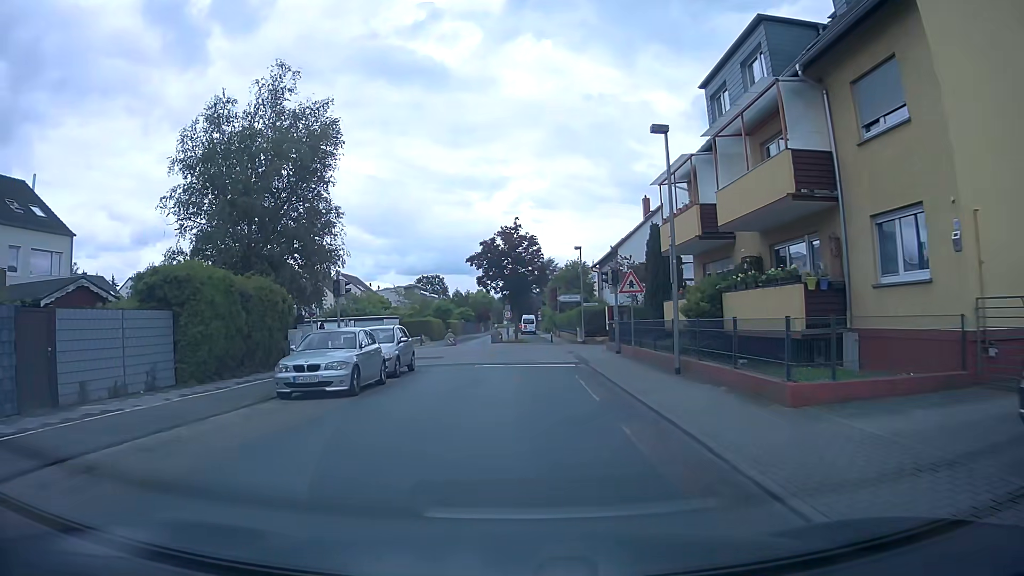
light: Day
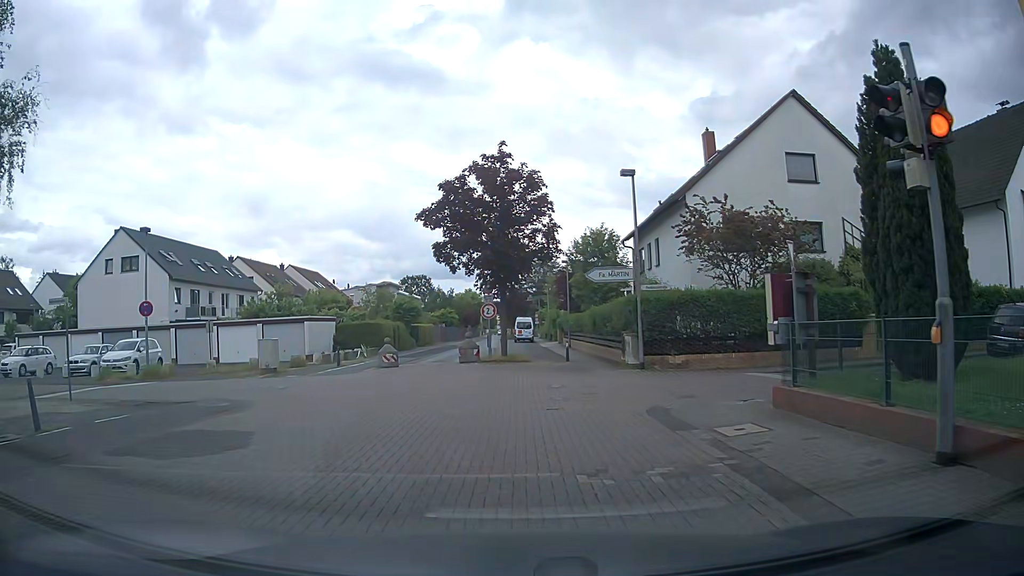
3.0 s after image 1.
(+0.2, +19.9) m; 0°
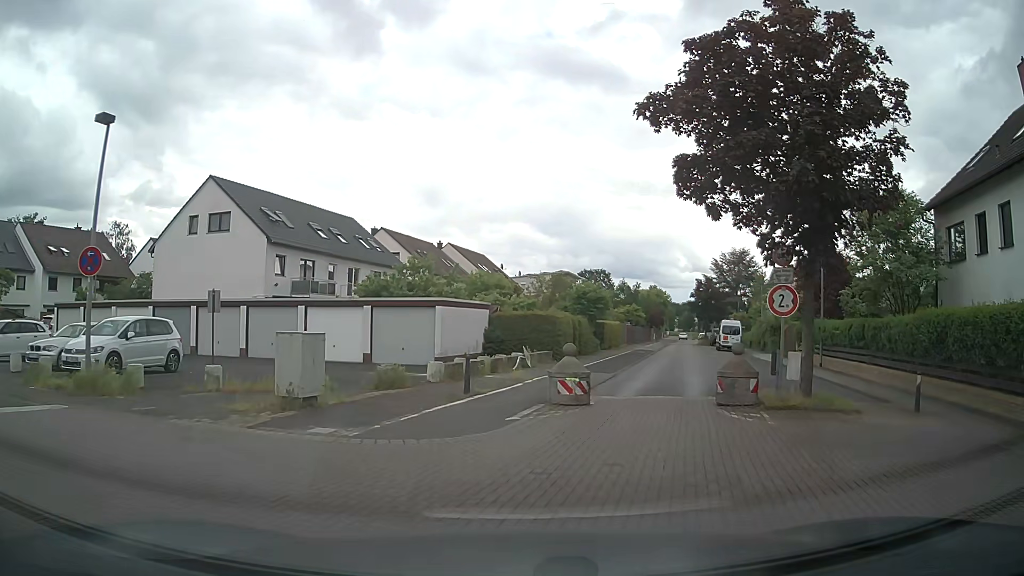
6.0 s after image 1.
(-2.2, +13.6) m; -15°
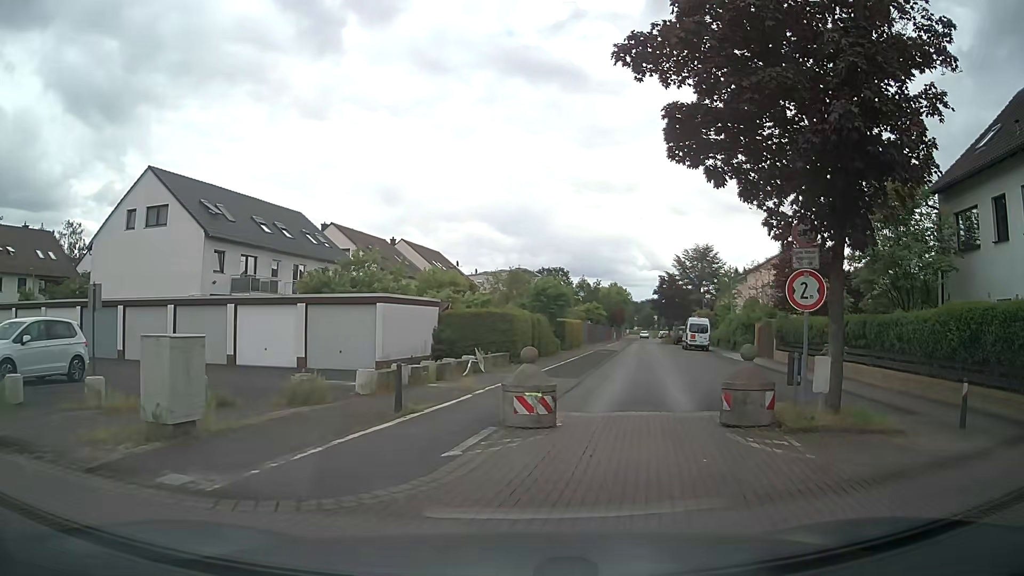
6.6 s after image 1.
(+0.1, +2.9) m; +5°
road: residential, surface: asphalt
